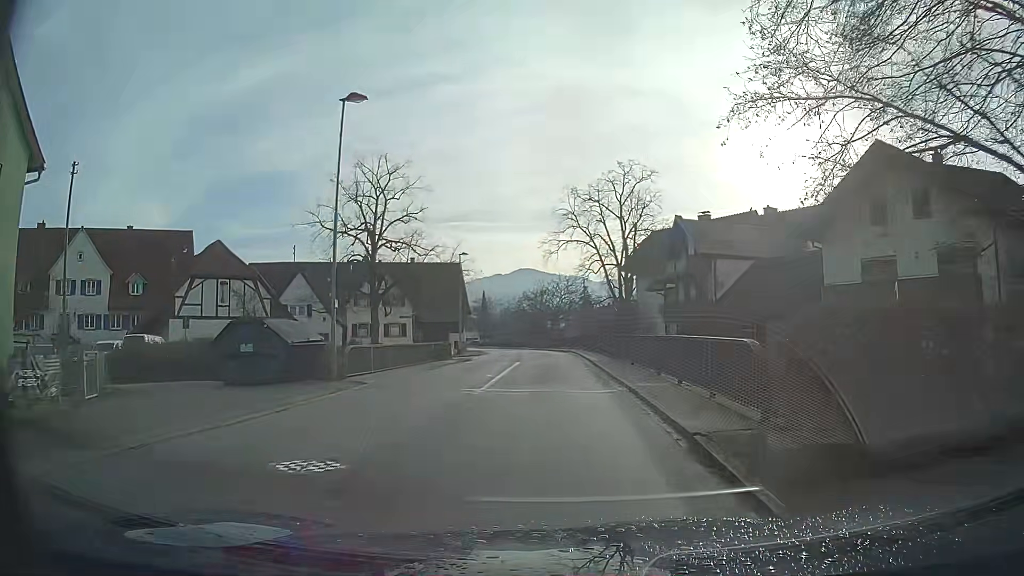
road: secondary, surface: asphalt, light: Day
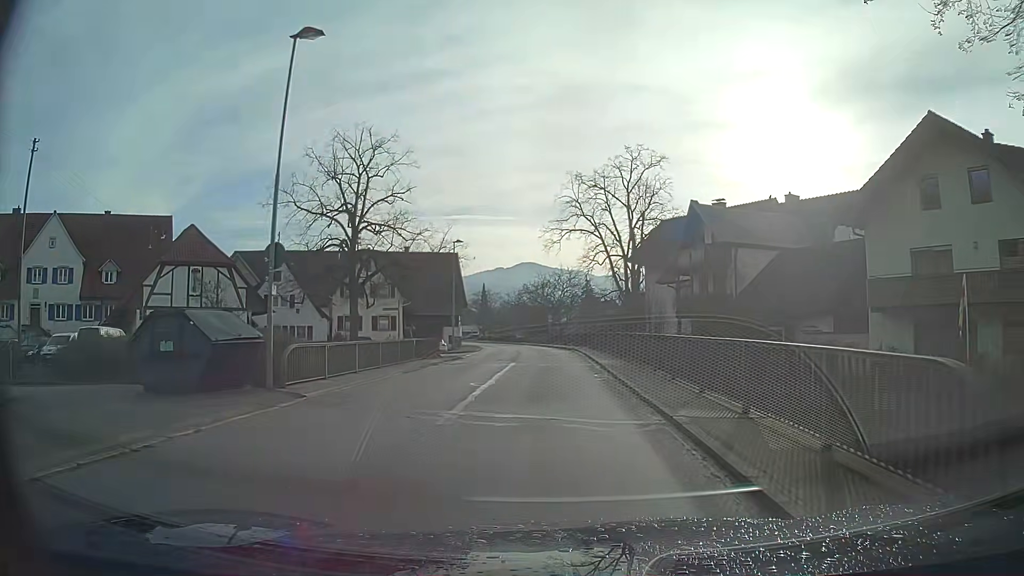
(0.0, +4.4) m; 0°
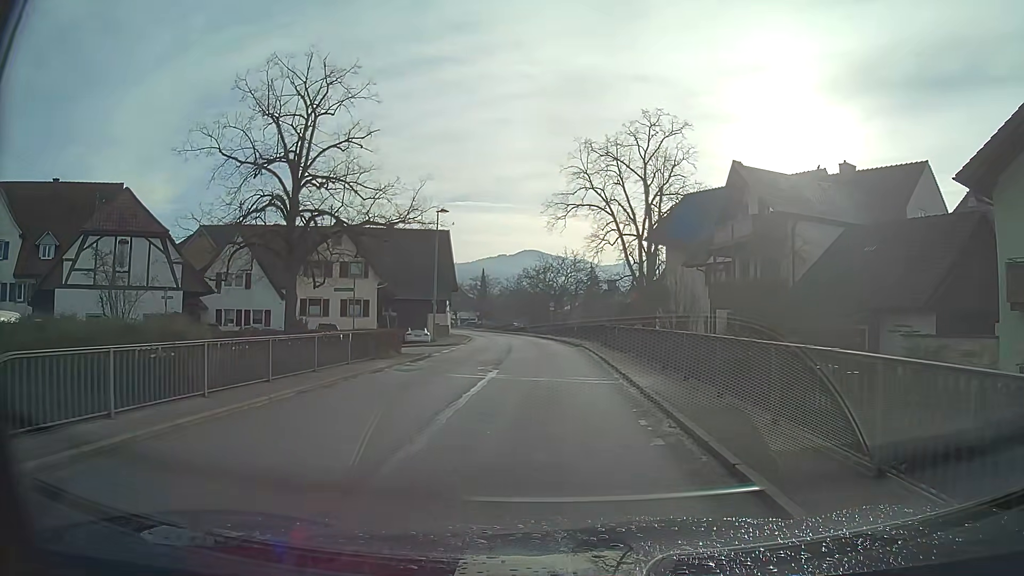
(0.0, +9.0) m; 0°
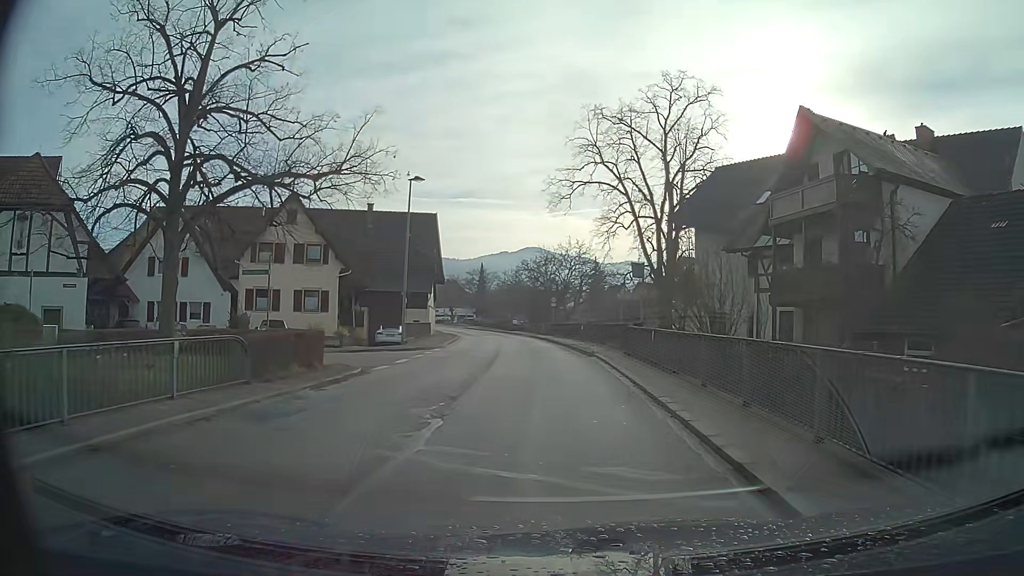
(0.0, +9.1) m; 0°
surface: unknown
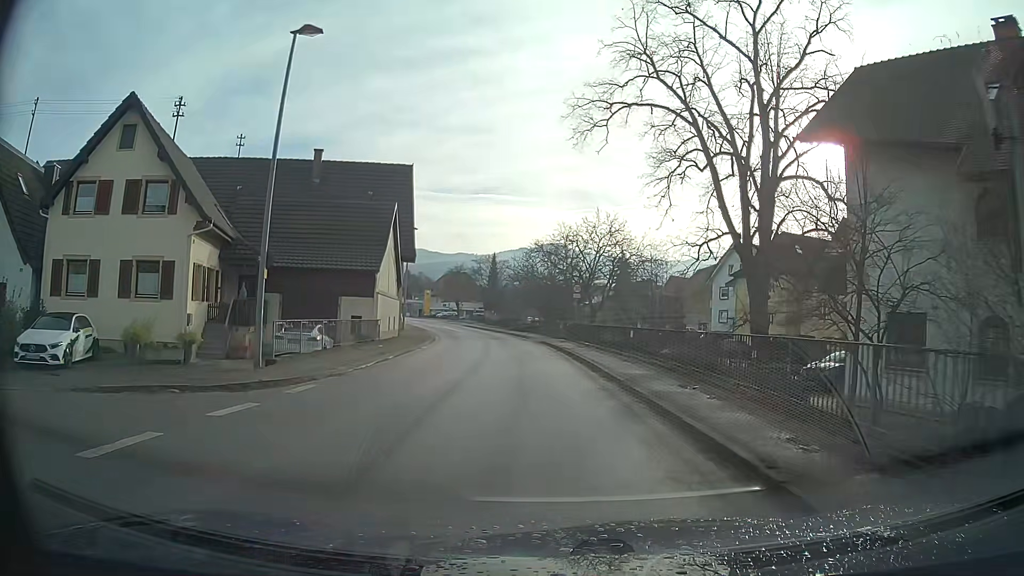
(-0.2, +18.4) m; -2°
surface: asphalt
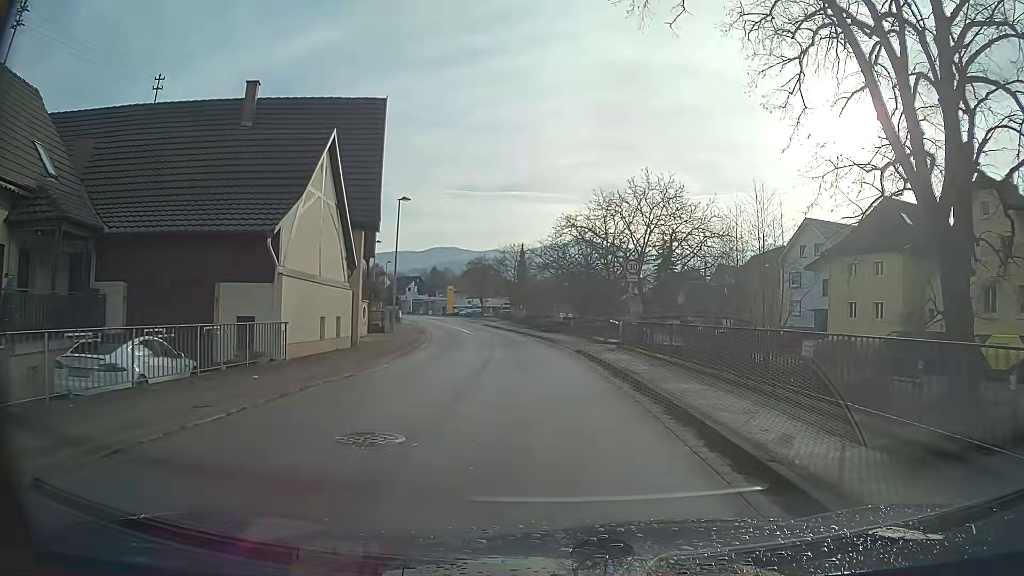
(-0.3, +13.8) m; -3°
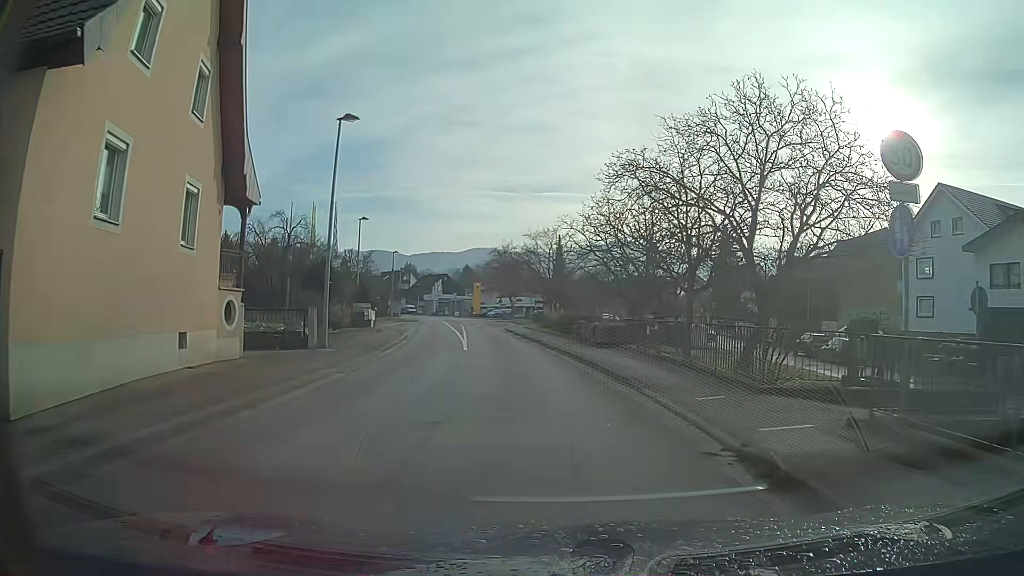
(-0.6, +18.3) m; -4°
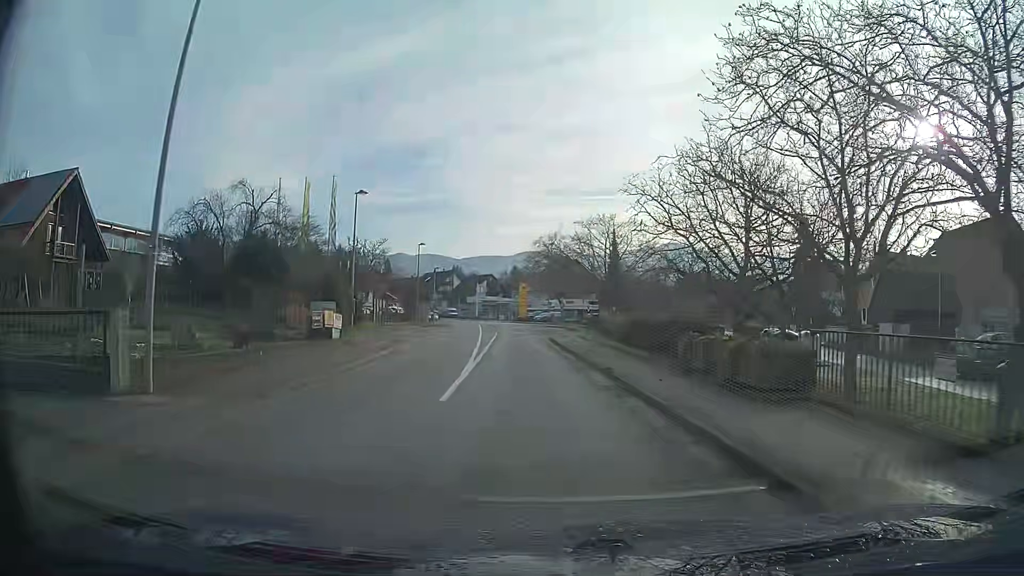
(-0.6, +13.5) m; -5°
(0, +10) (-1, +20) (-1, +30) (-1, +40) (-2, +50) (-2, +60) (-2, +70) (-3, +80) (-4, +90) (-5, +100) m
